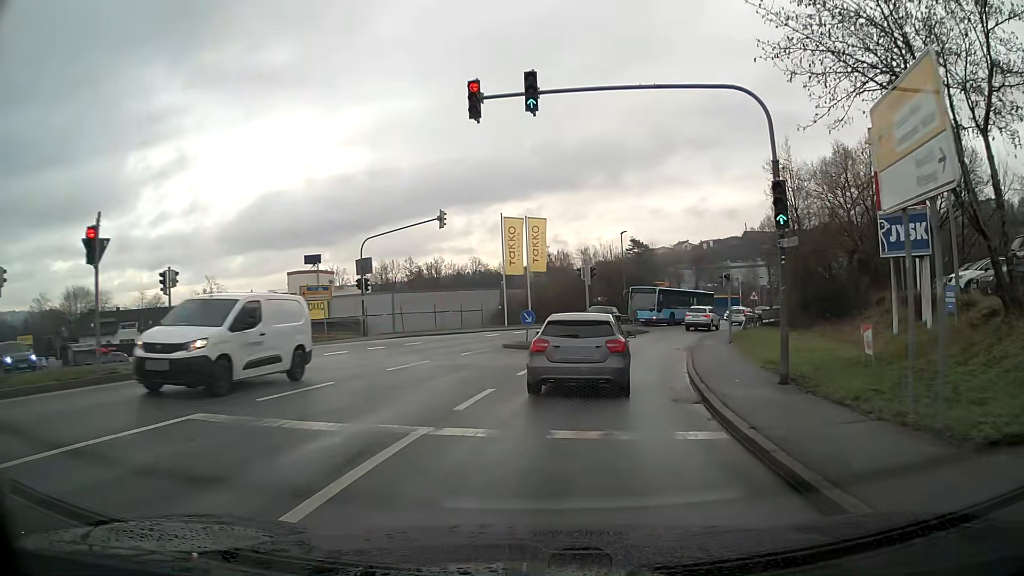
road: tertiary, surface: asphalt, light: Day
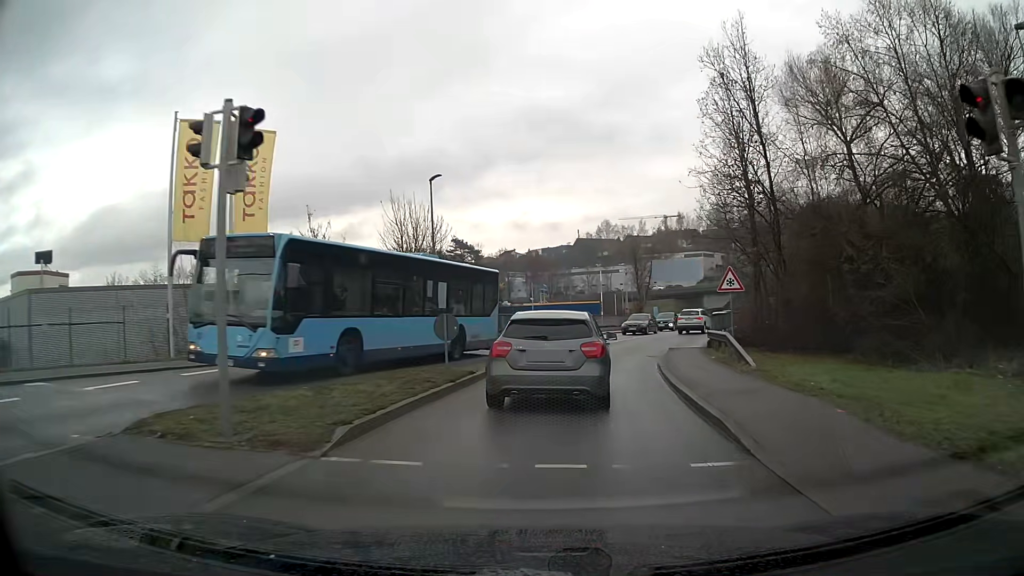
(+3.6, +26.4) m; +15°
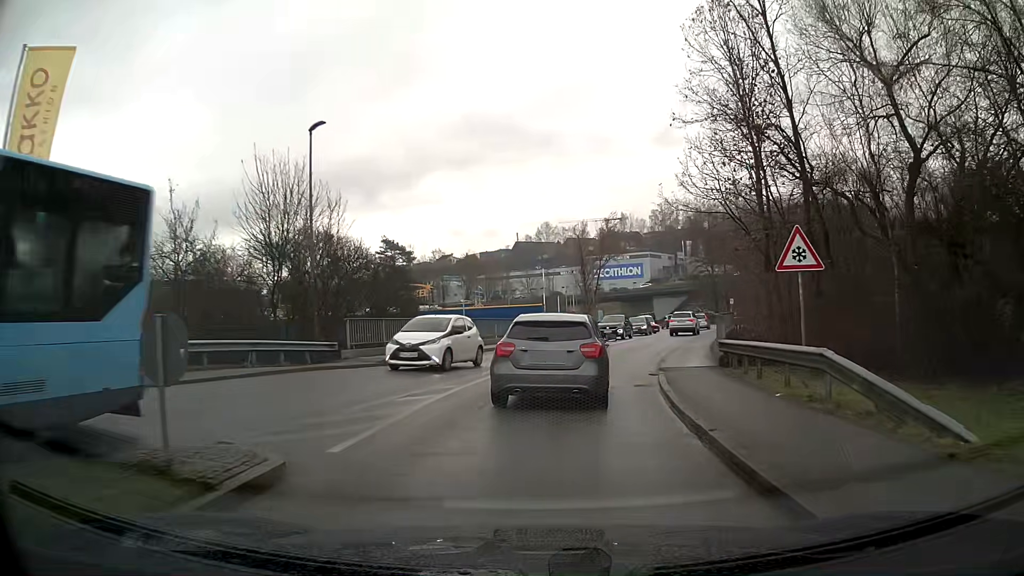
(+0.4, +9.7) m; +5°
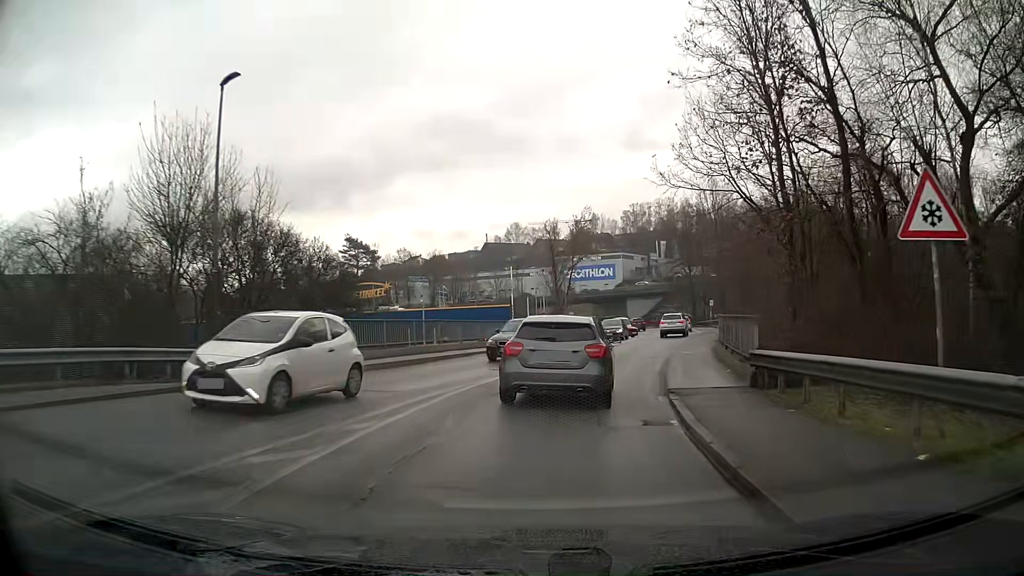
(+0.1, +5.0) m; +3°
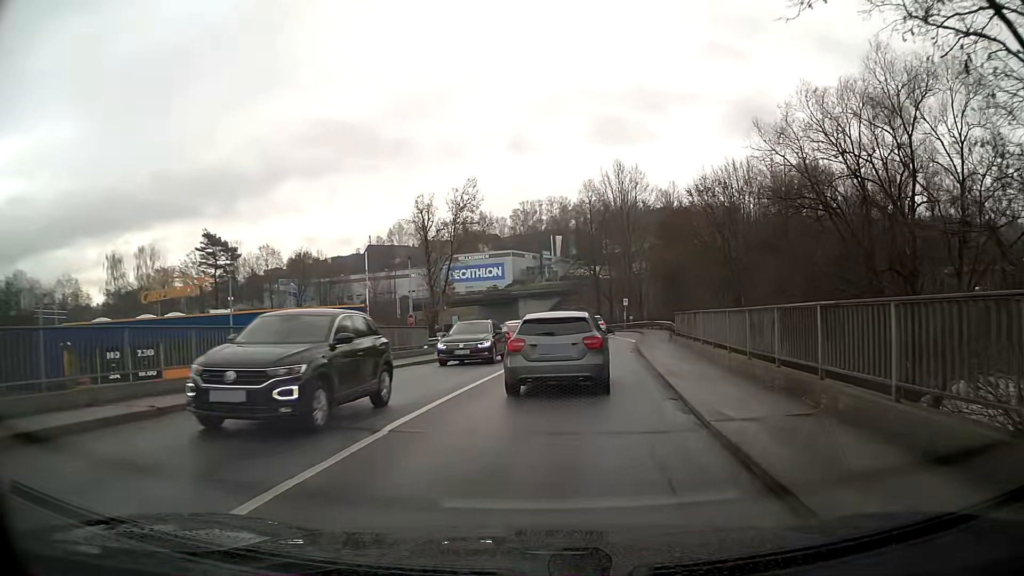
(+1.2, +16.1) m; +9°
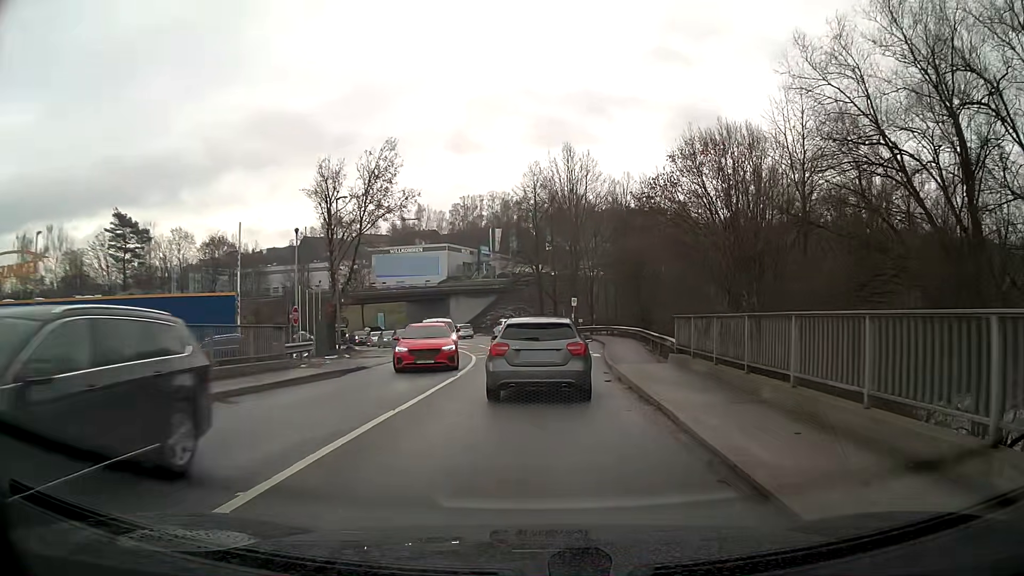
(+0.5, +11.4) m; +5°
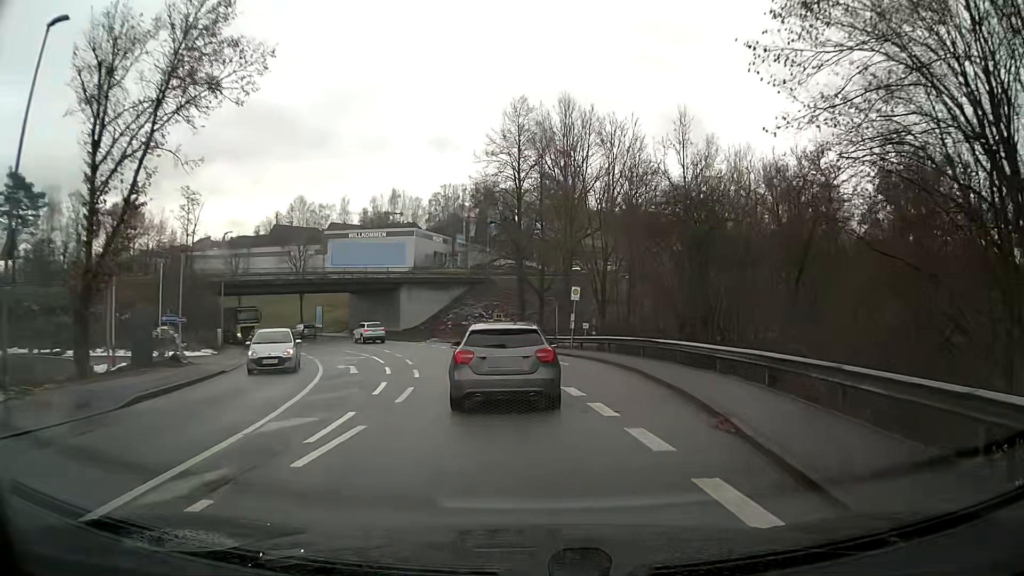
(+0.3, +23.6) m; 0°
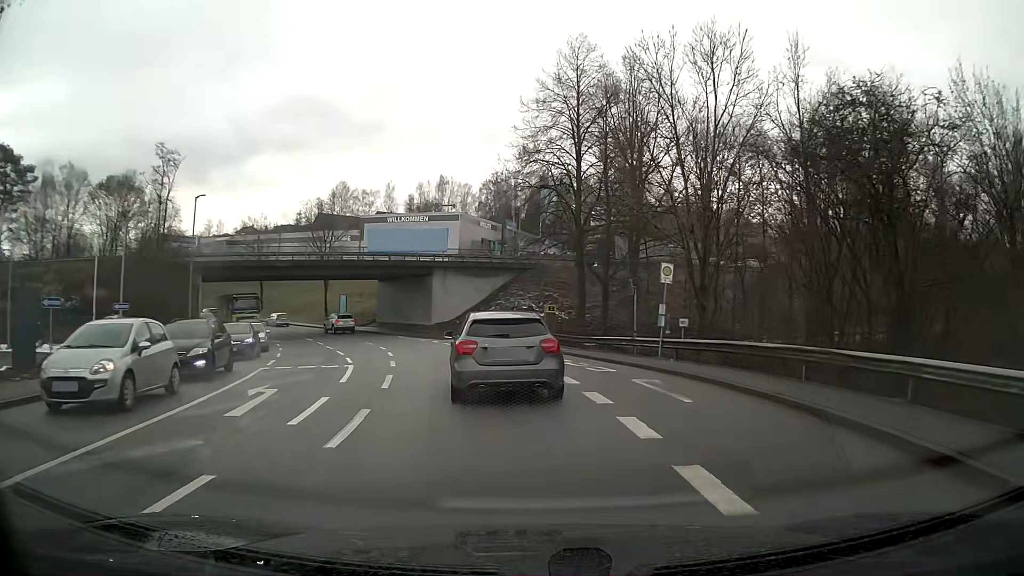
(-0.4, +11.6) m; -5°
